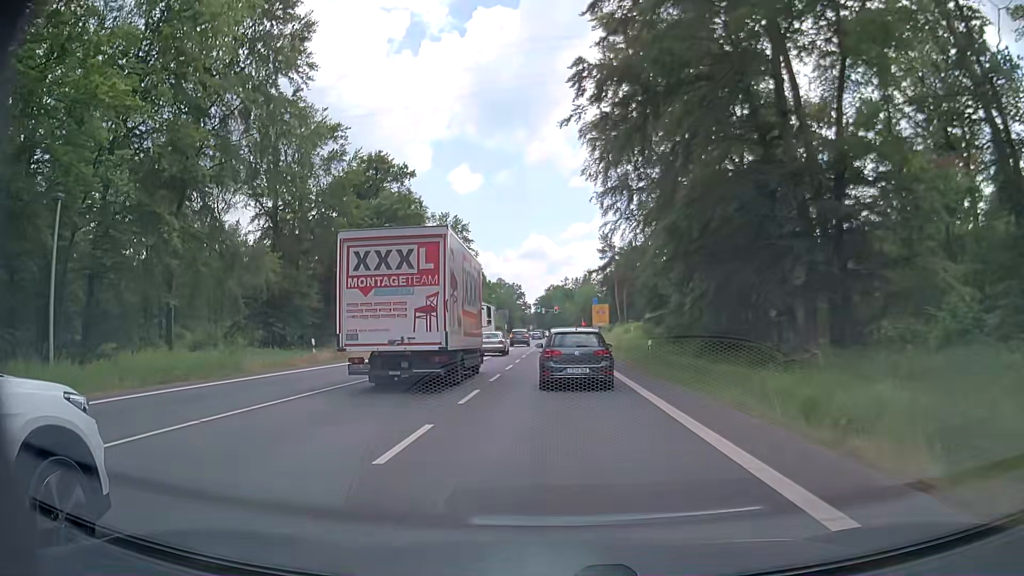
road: primary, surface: asphalt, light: Day
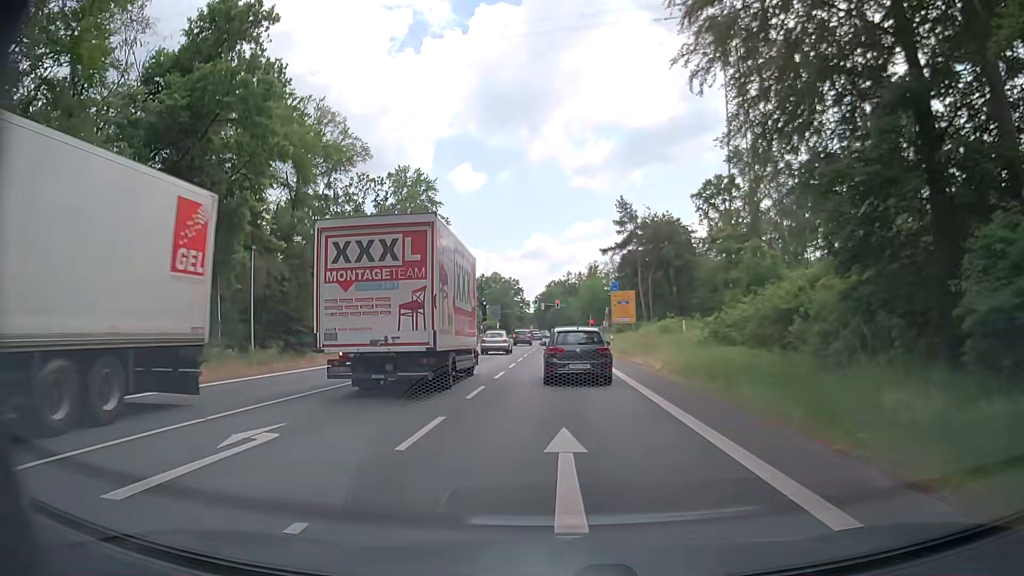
(-0.1, +29.6) m; -1°
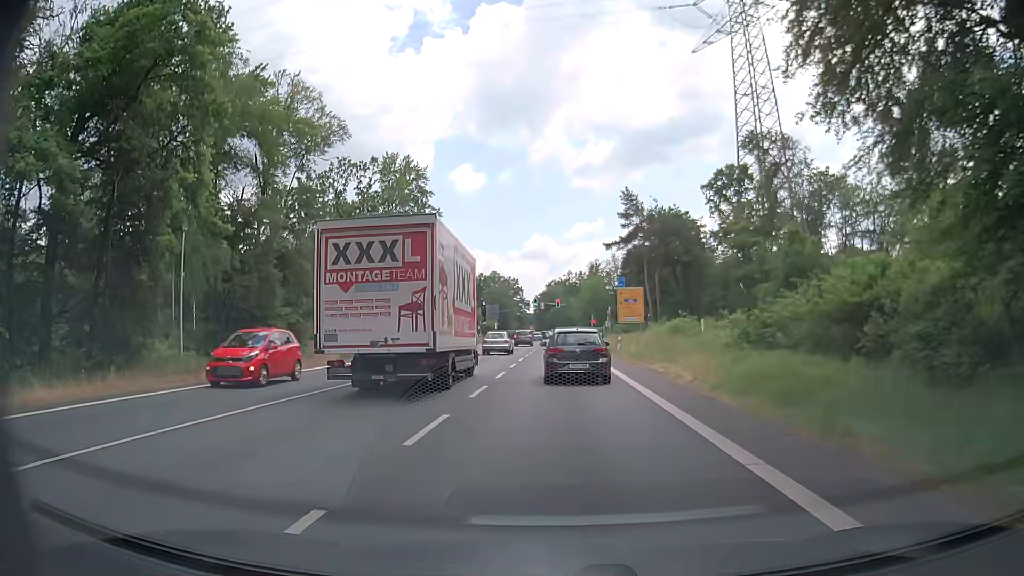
(0.0, +5.7) m; 0°
